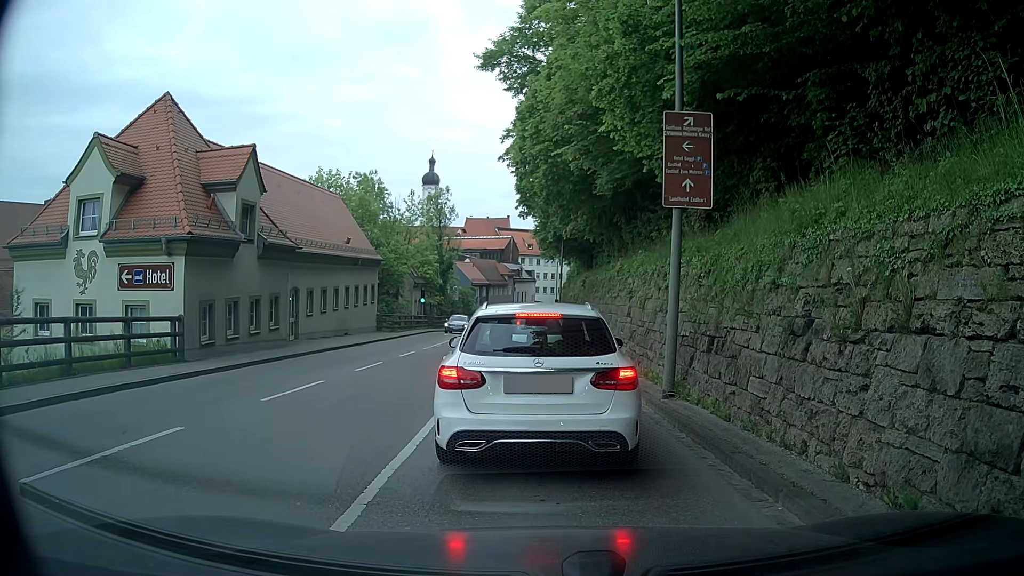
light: Day
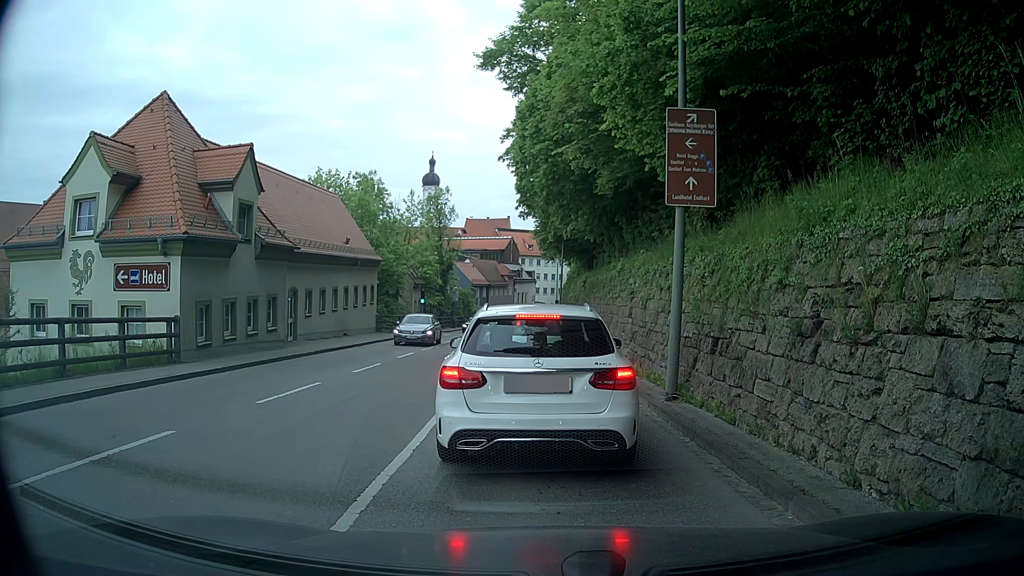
(0.0, +0.3) m; 0°
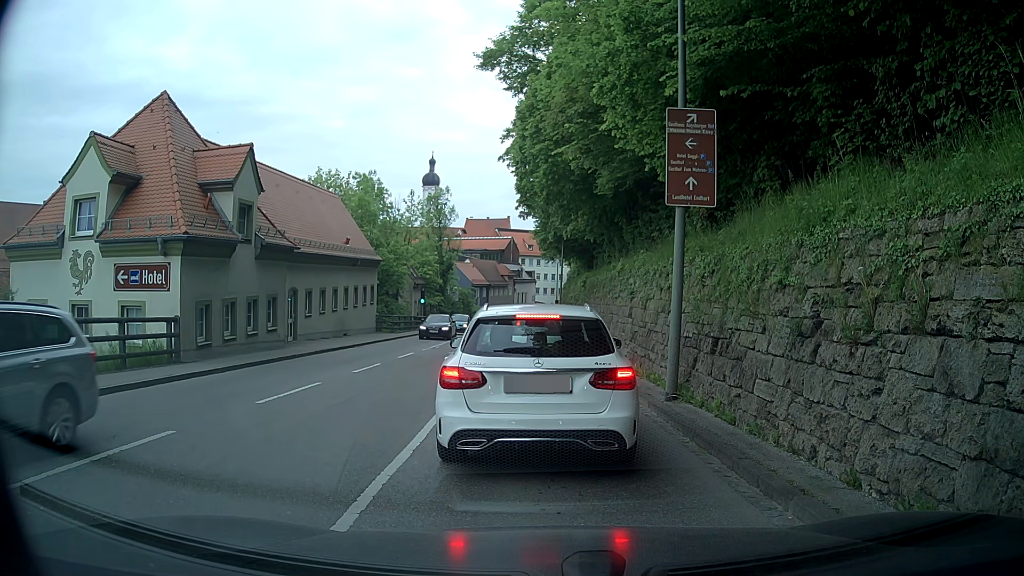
(0.0, 0.0) m; 0°
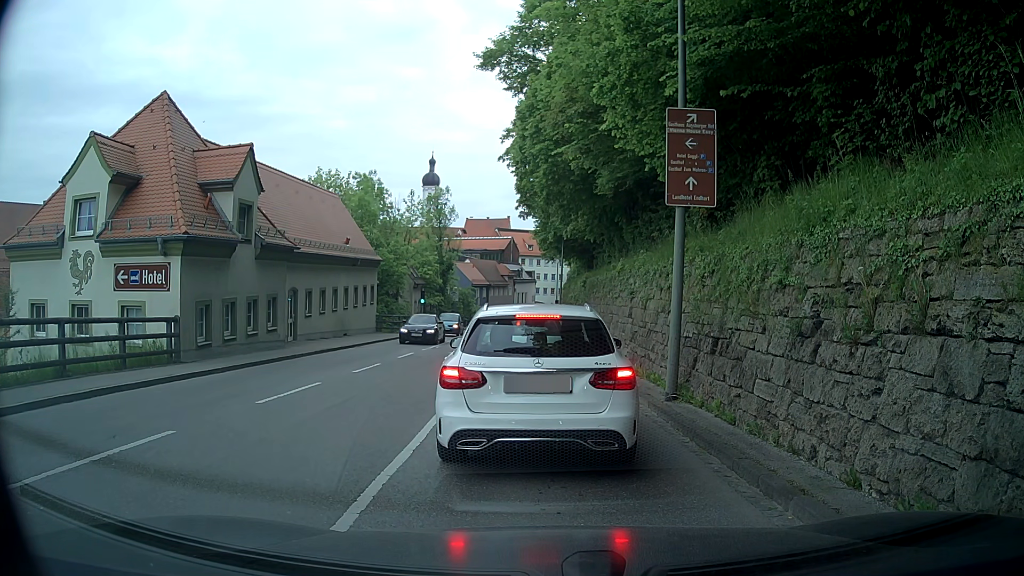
(0.0, 0.0) m; 0°
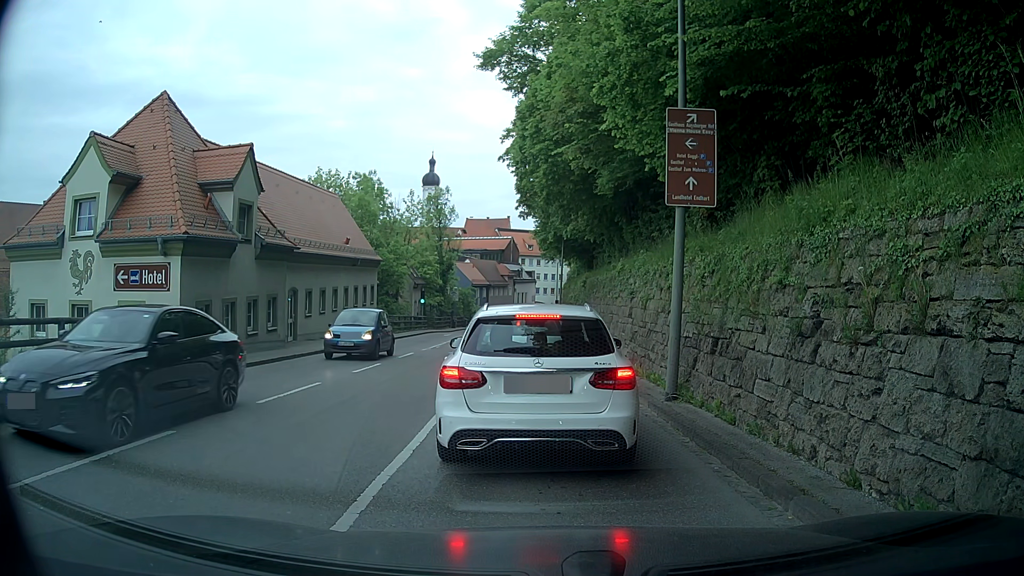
(0.0, 0.0) m; 0°
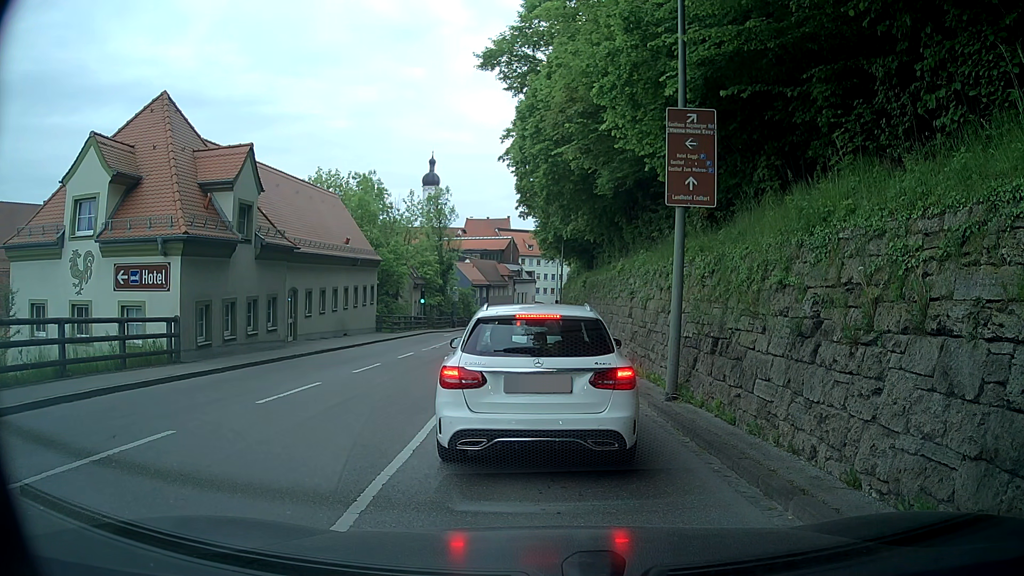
(0.0, 0.0) m; 0°
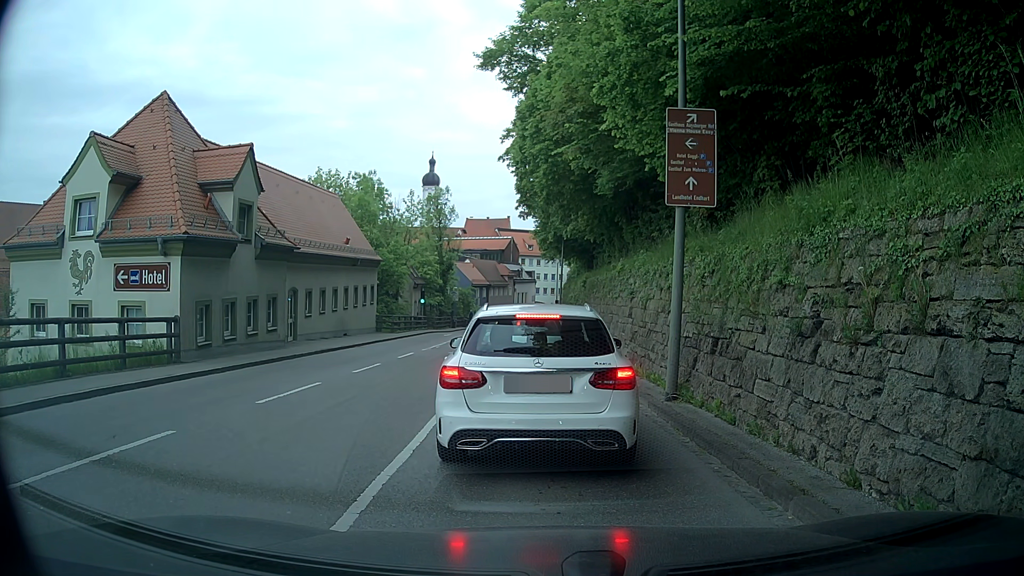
(0.0, 0.0) m; 0°
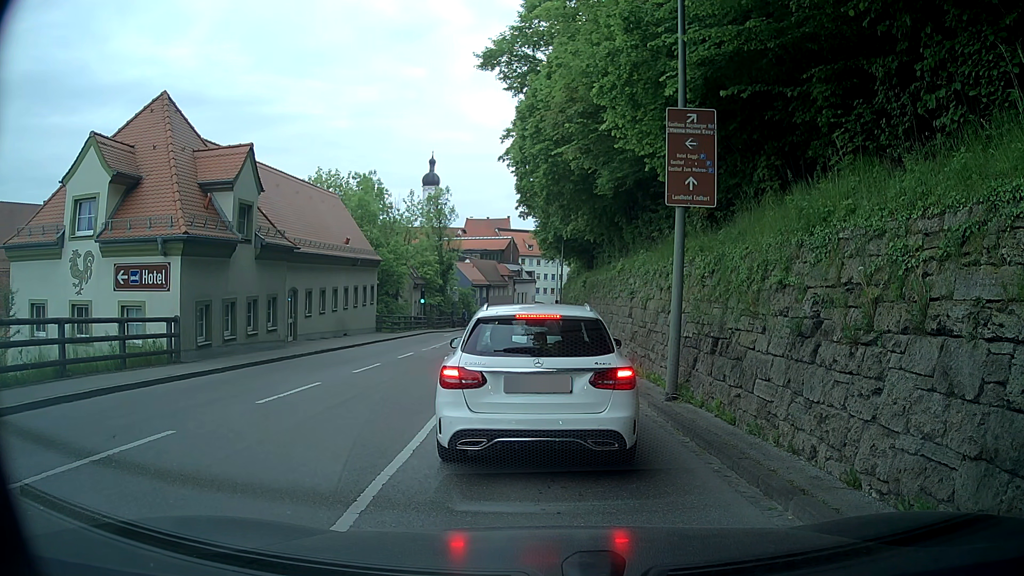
(0.0, 0.0) m; 0°
